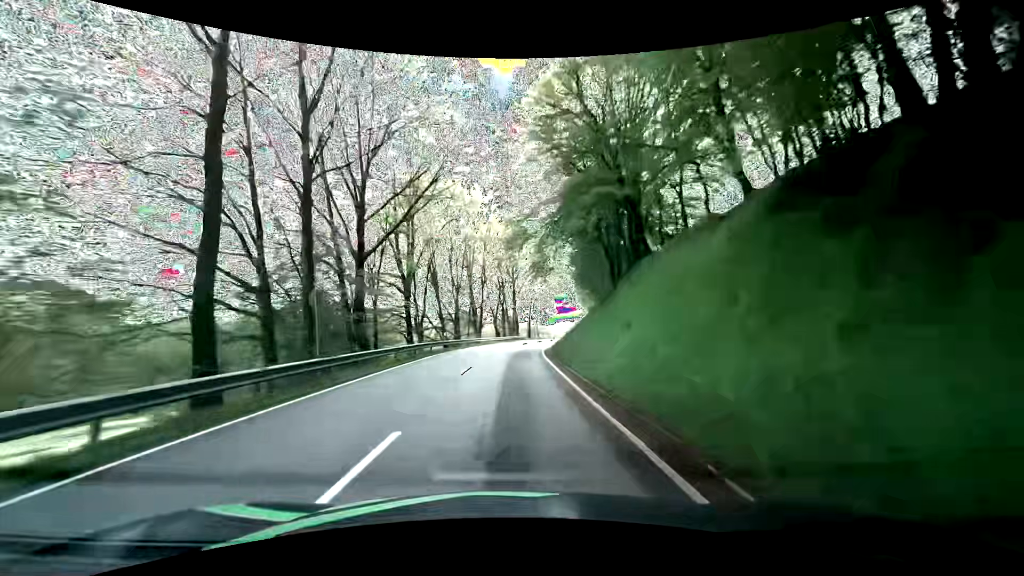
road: secondary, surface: asphalt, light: Day
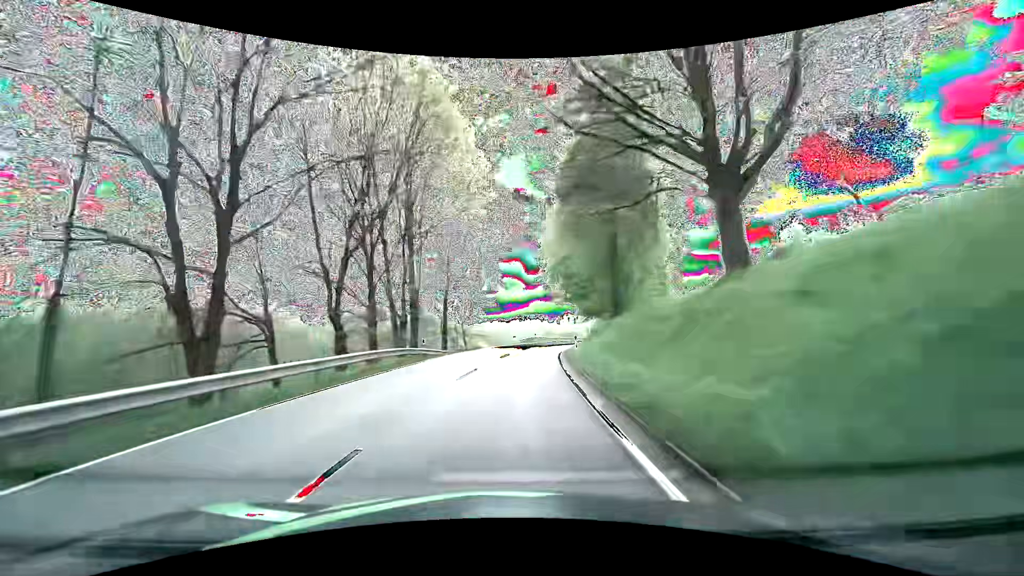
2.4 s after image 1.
(+2.8, +49.0) m; +9°
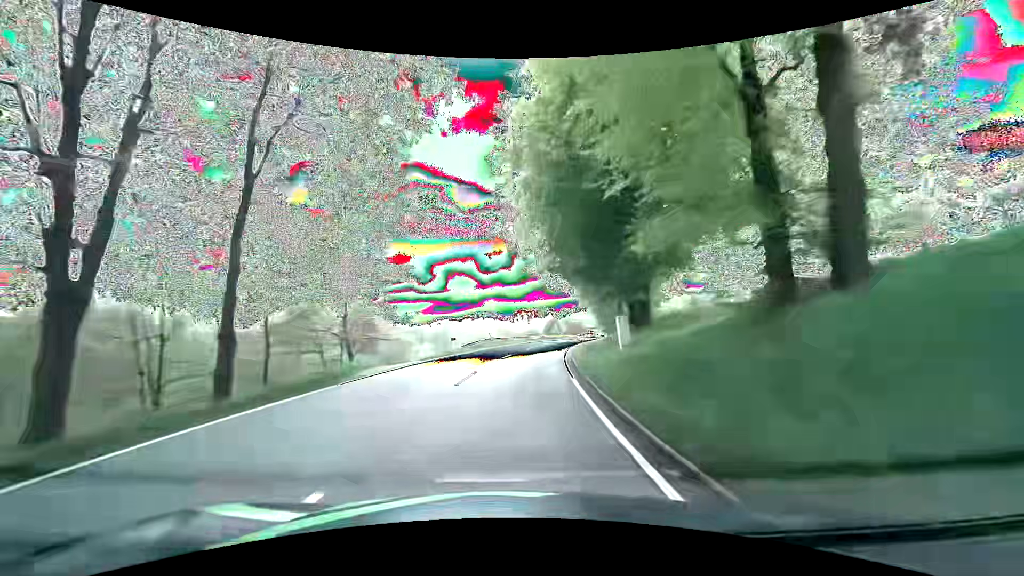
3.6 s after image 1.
(+1.1, +25.5) m; +5°
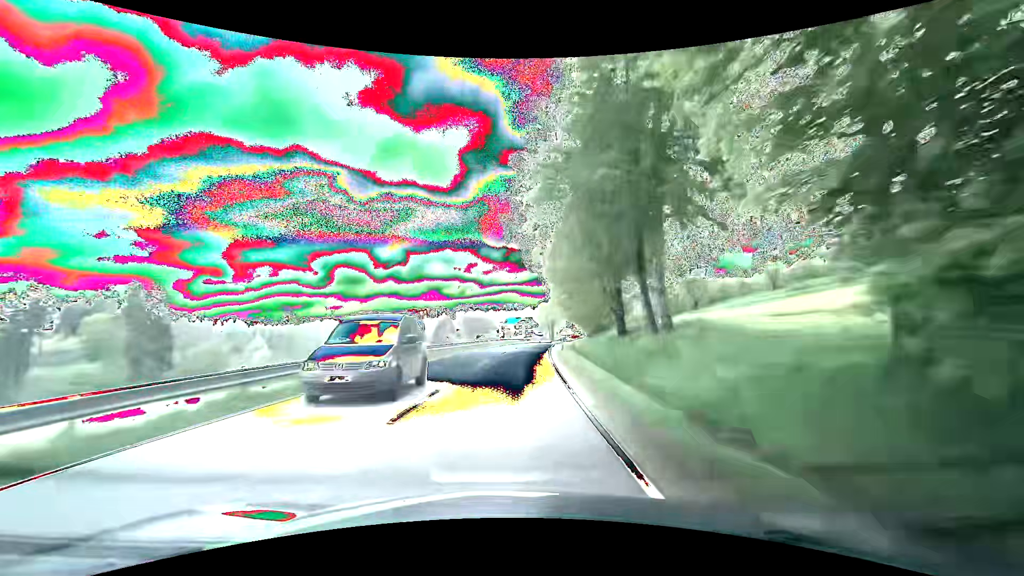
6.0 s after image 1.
(+5.9, +52.1) m; +12°
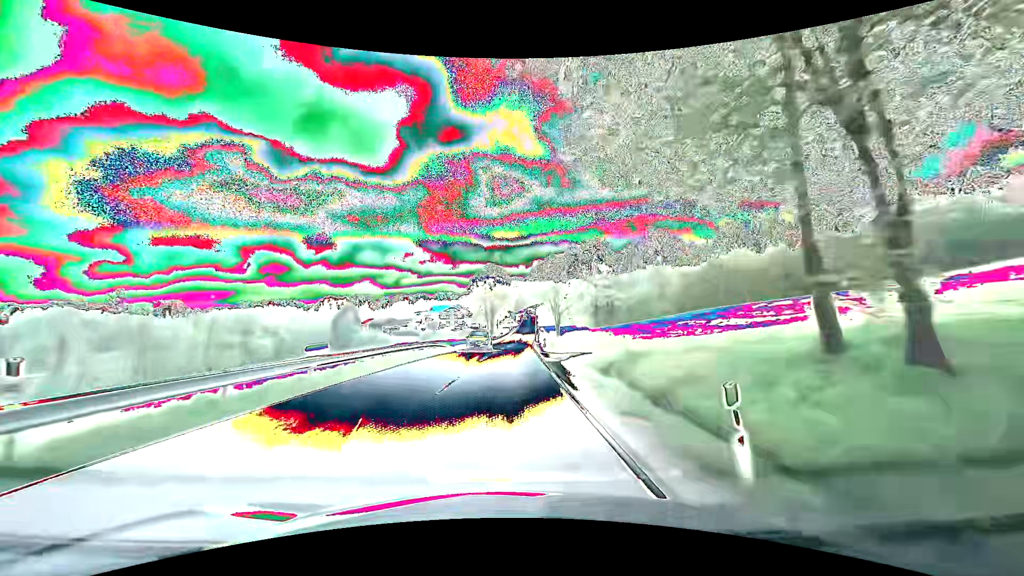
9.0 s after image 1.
(+5.7, +68.5) m; +8°
(0, +10) (0, +20) (0, +30) (+1, +40) (+1, +50) (+1, +60) (+2, +70) (+2, +80) (+3, +90) (+3, +100) m
